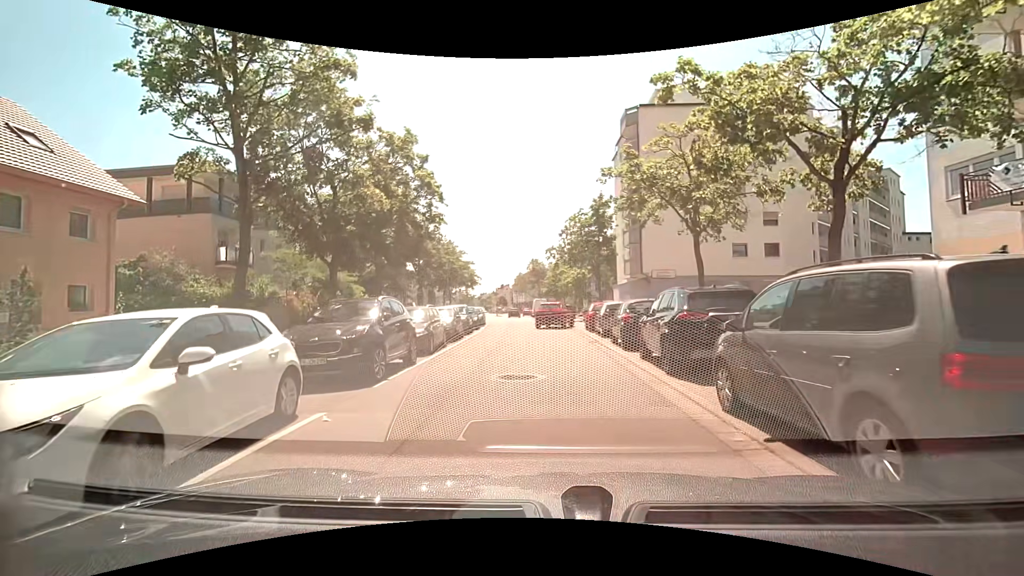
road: residential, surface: asphalt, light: Day
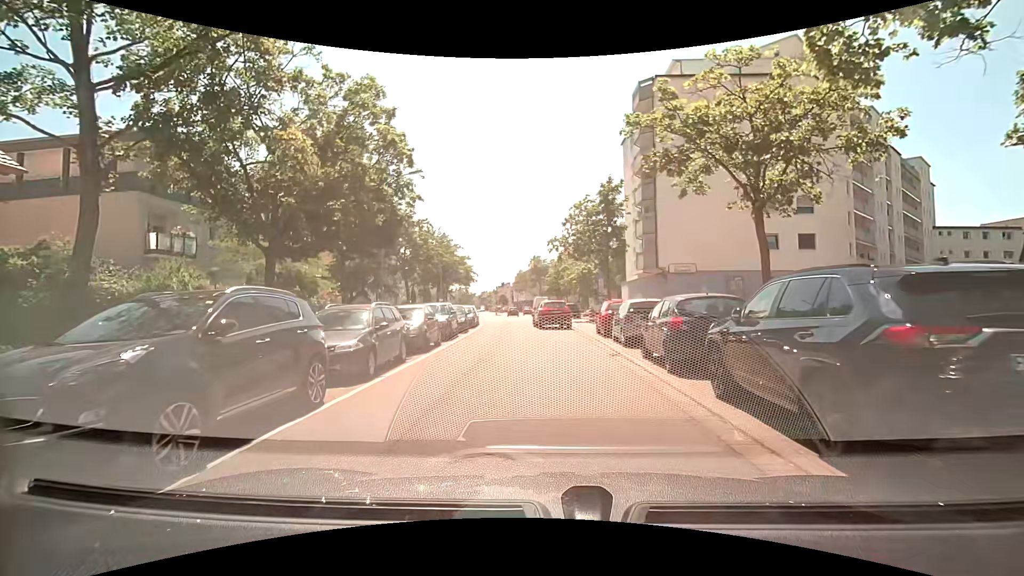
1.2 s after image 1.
(0.0, +5.3) m; +1°
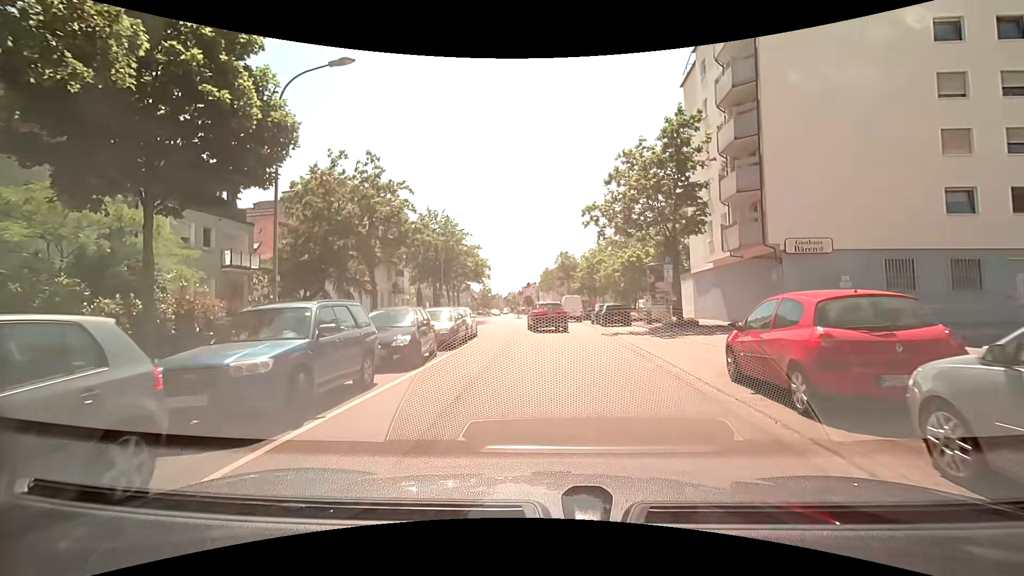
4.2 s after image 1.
(-0.4, +13.9) m; -3°
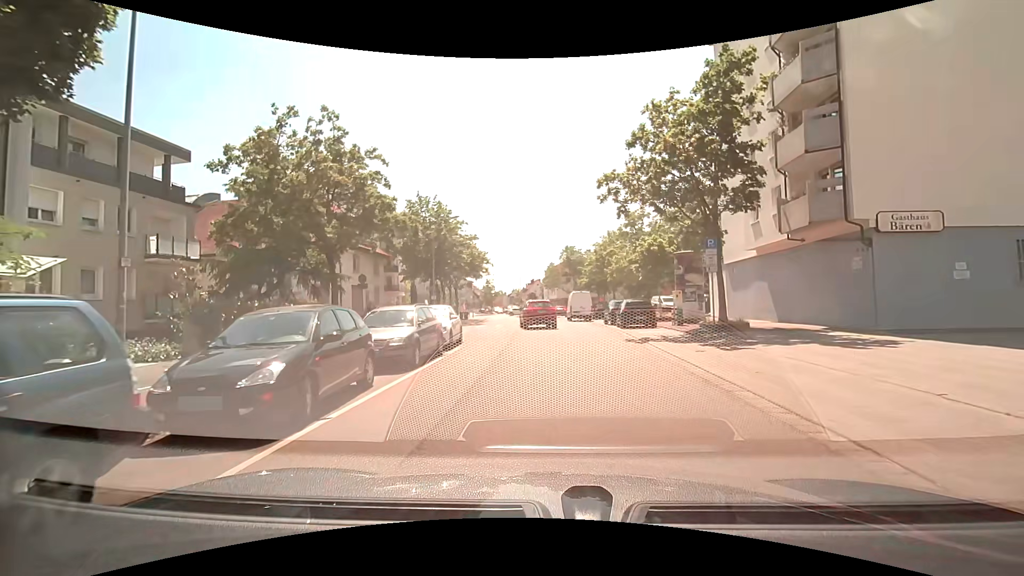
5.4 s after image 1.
(-0.1, +5.8) m; -2°
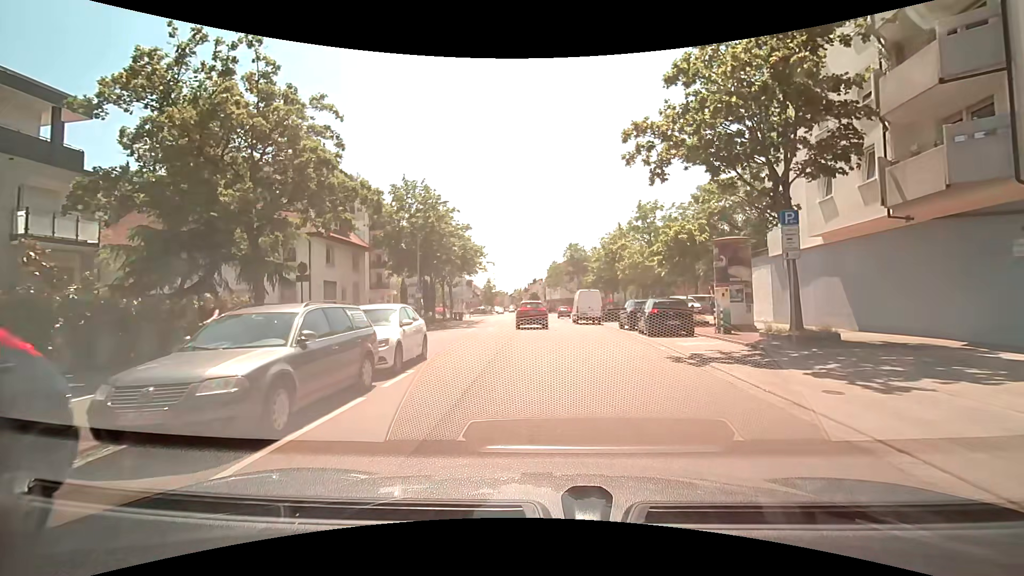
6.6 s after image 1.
(0.0, +6.0) m; 0°
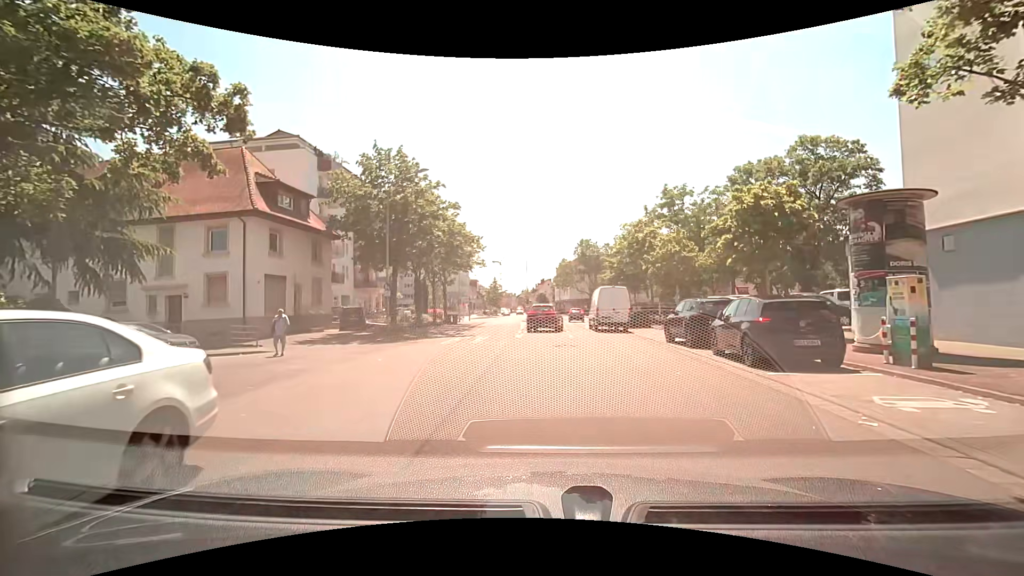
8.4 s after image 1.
(0.0, +9.1) m; -1°
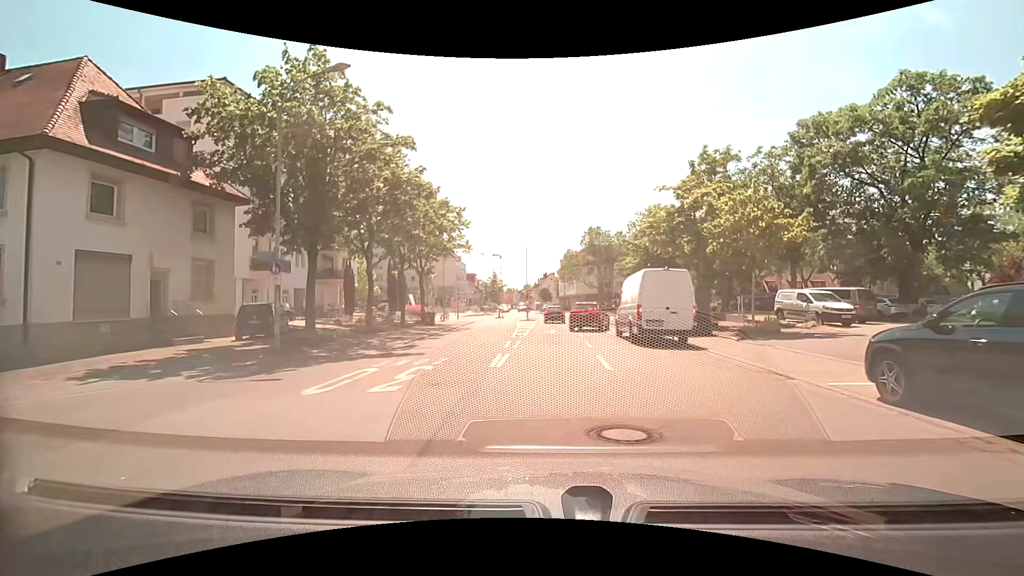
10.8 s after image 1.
(-0.1, +11.8) m; -1°
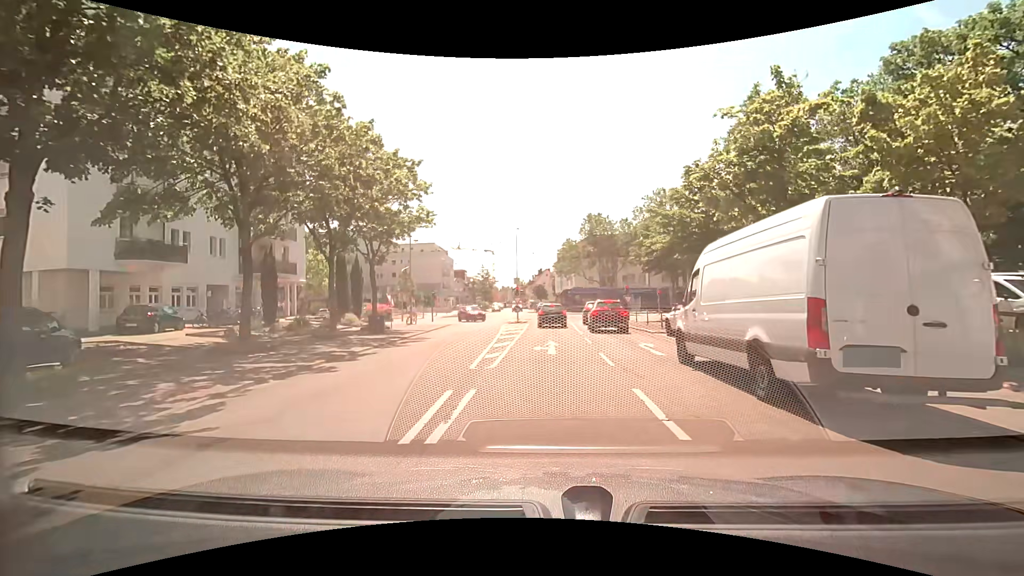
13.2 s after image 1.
(+0.3, +11.4) m; +2°
